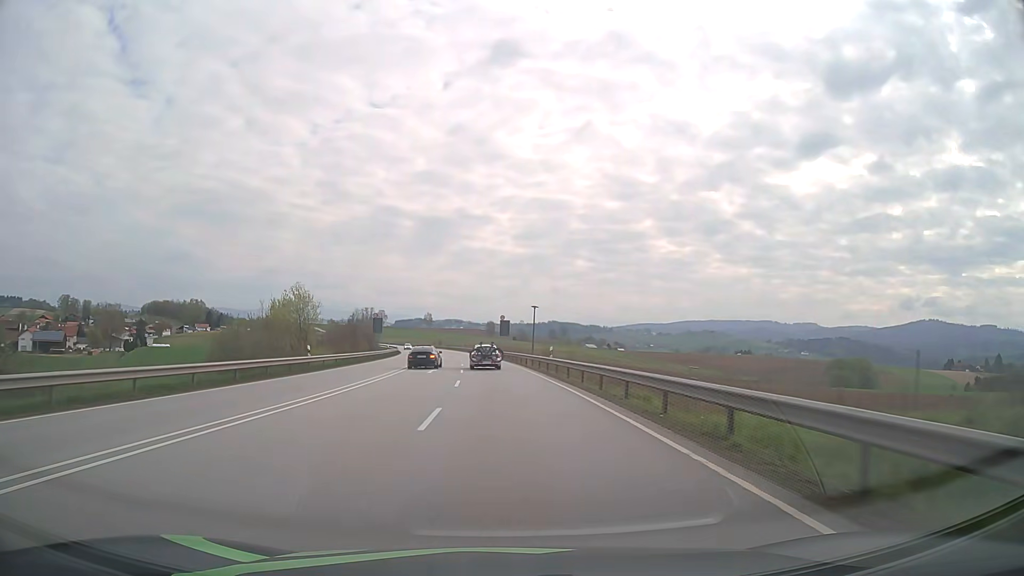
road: primary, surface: asphalt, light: Day
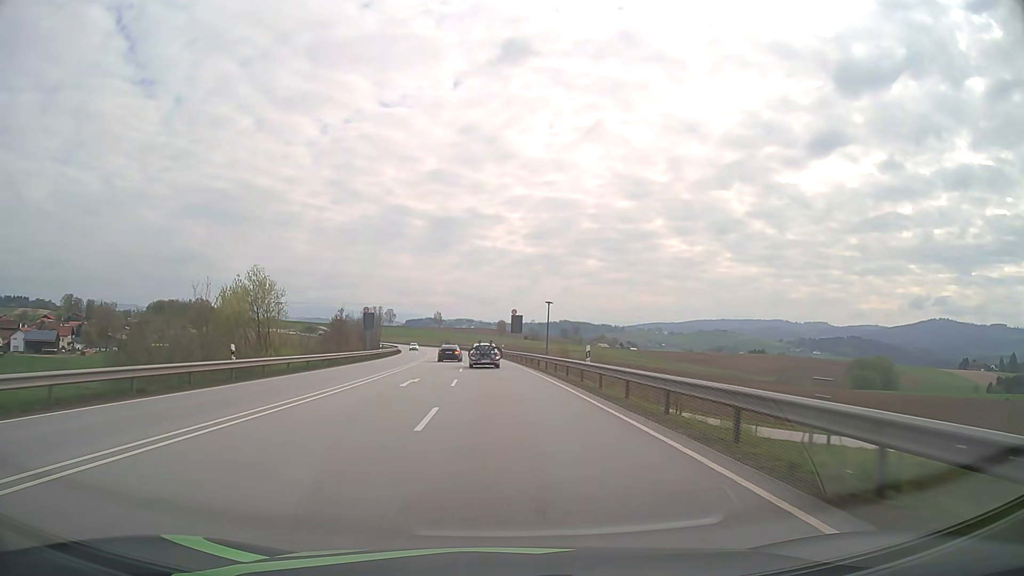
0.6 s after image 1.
(-0.1, +12.3) m; -1°
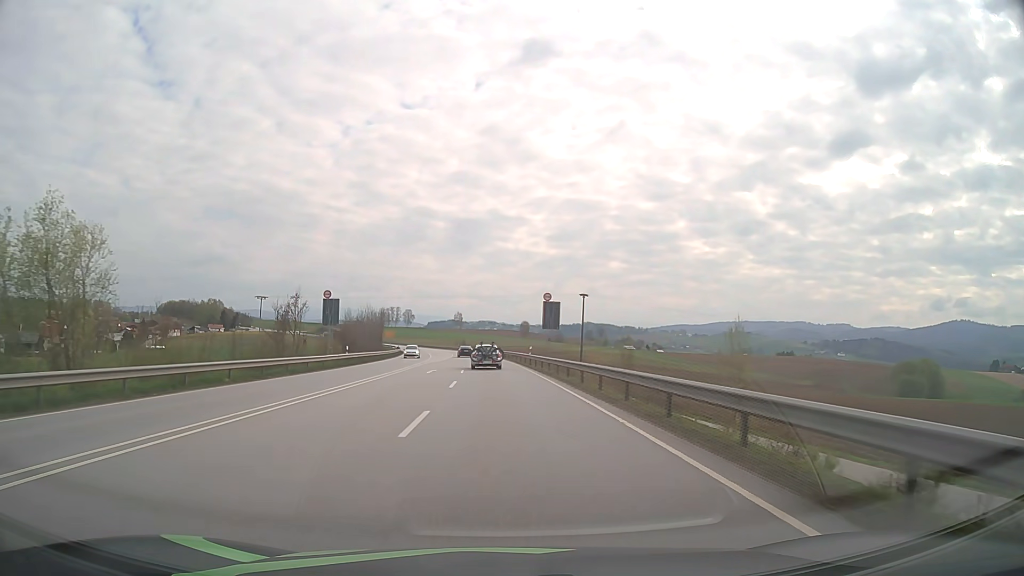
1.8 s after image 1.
(-0.4, +24.7) m; -2°
(0, +10) (0, +20) (-1, +30) (-1, +40) (-2, +50) (-2, +60) (-3, +70) (-4, +80) (-5, +90) (-6, +100) m
